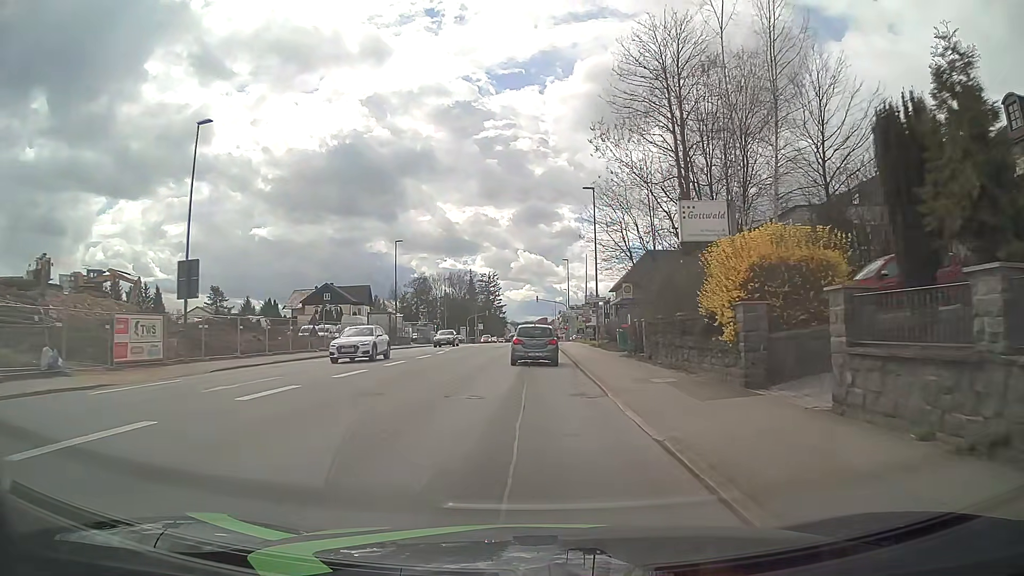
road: tertiary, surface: asphalt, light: Day
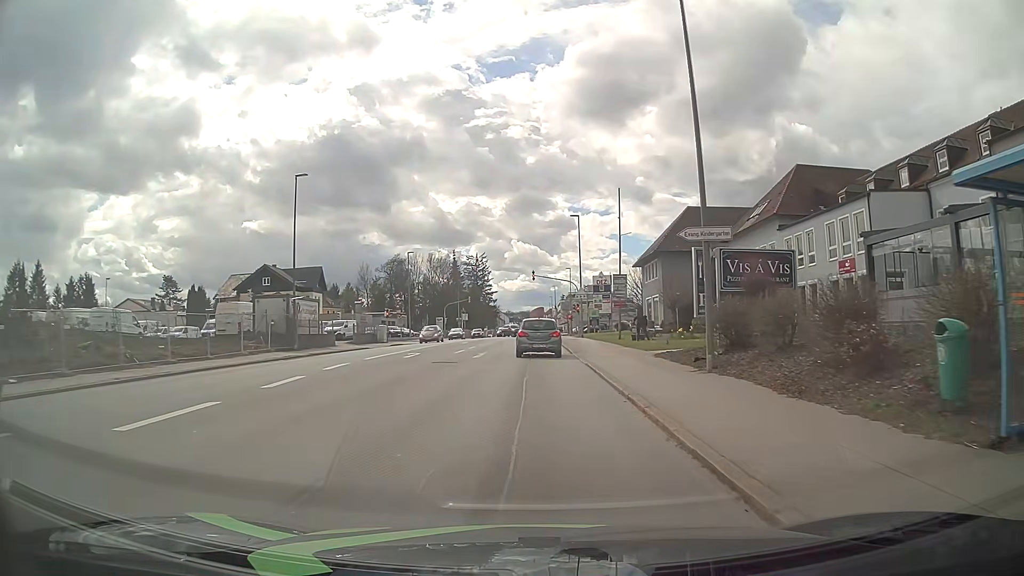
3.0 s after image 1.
(+0.1, +27.8) m; 0°
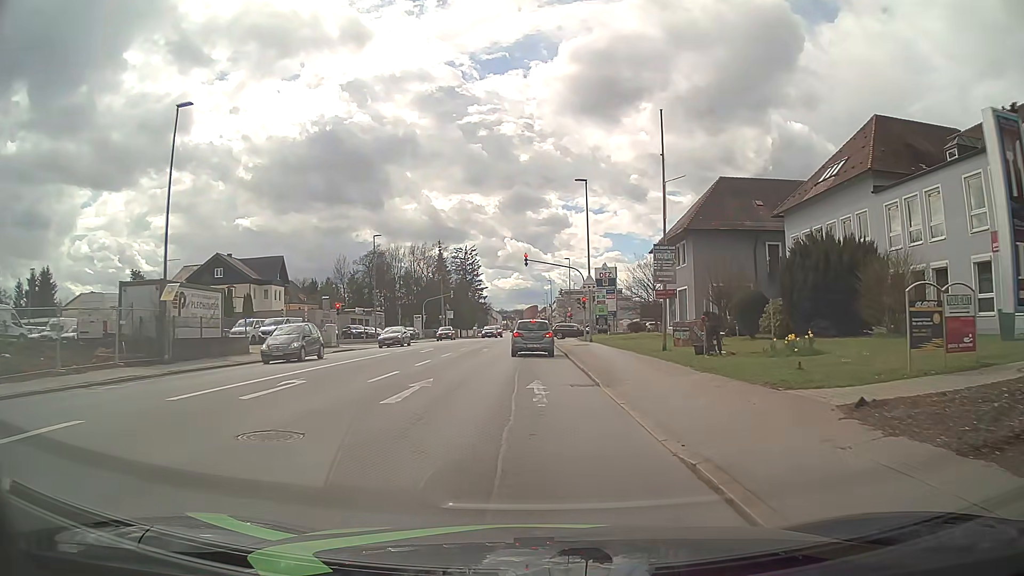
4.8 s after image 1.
(+0.3, +14.0) m; +2°
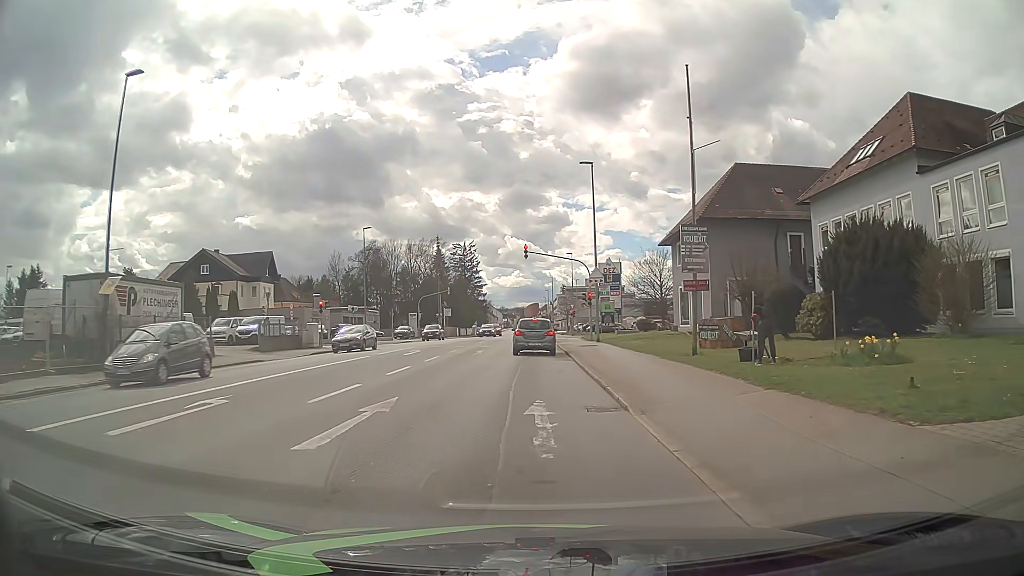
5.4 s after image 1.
(0.0, +4.1) m; 0°
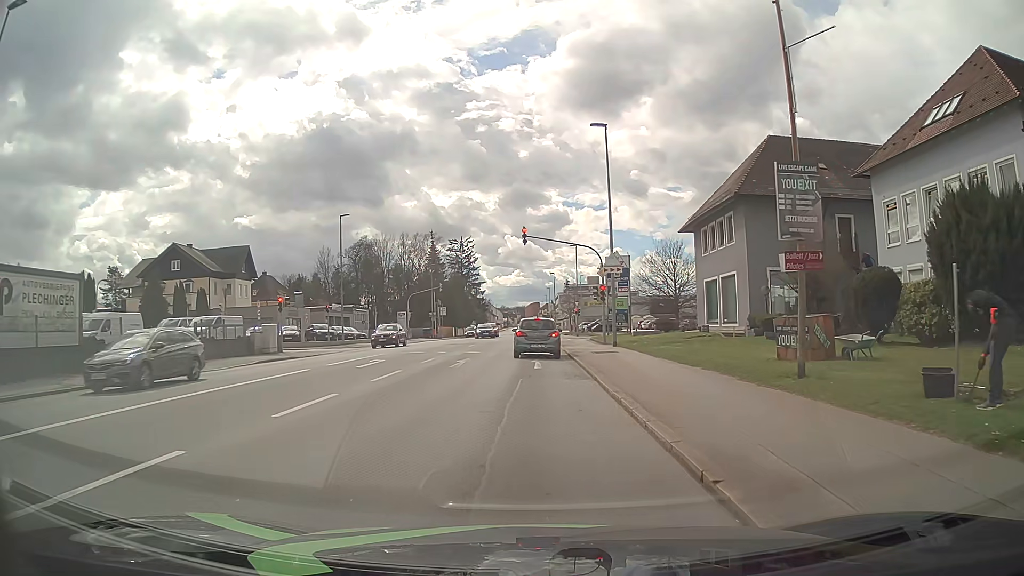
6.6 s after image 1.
(0.0, +7.5) m; 0°
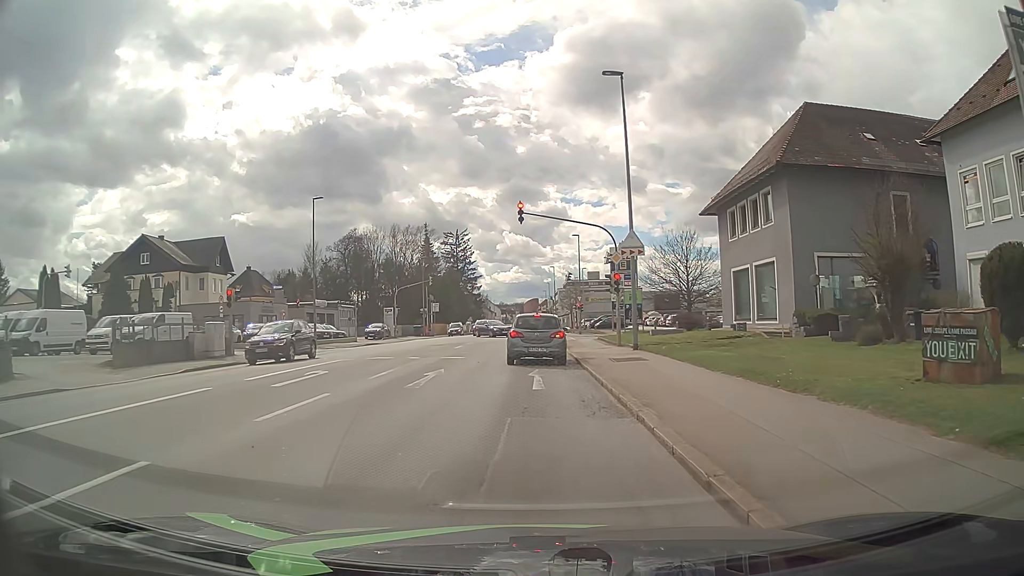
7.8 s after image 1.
(0.0, +6.4) m; +1°
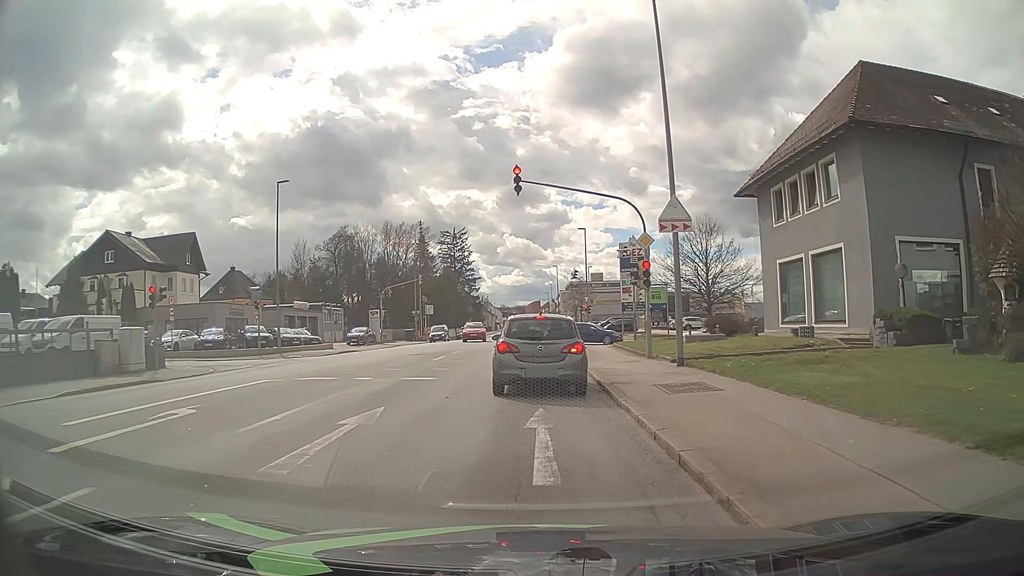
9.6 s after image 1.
(-0.1, +6.9) m; 0°
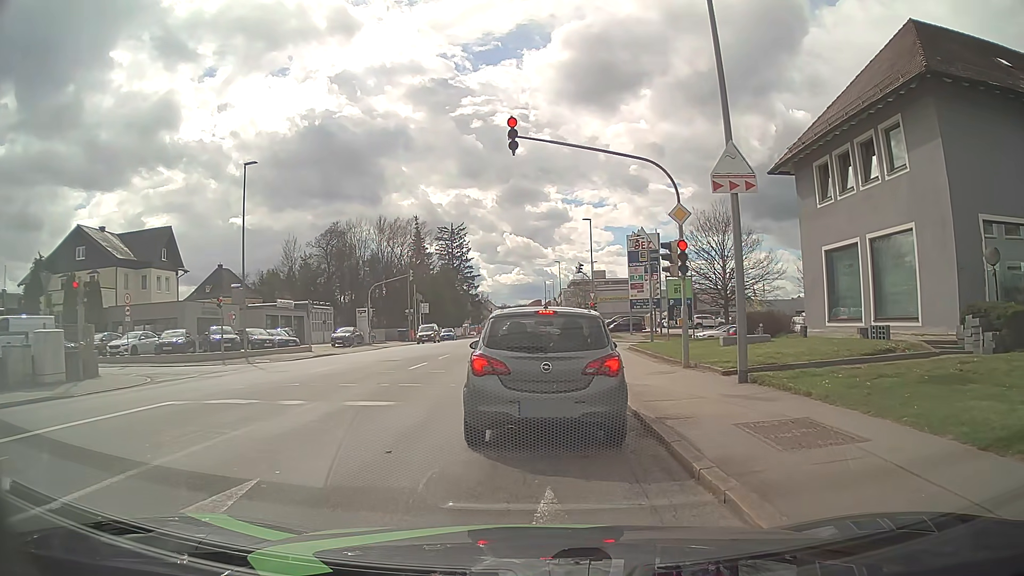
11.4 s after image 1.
(0.0, +4.9) m; -1°
